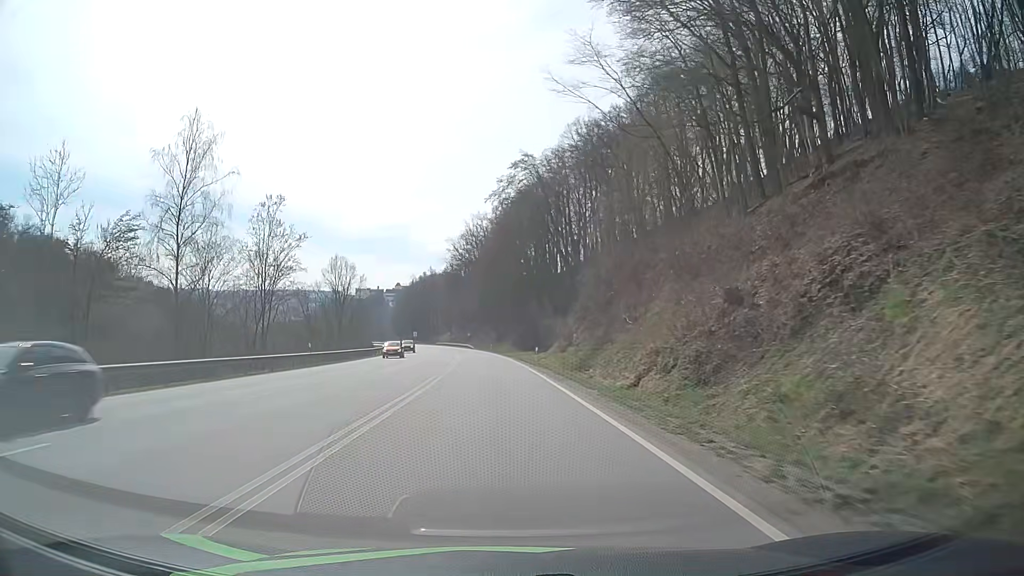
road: primary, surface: asphalt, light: Day
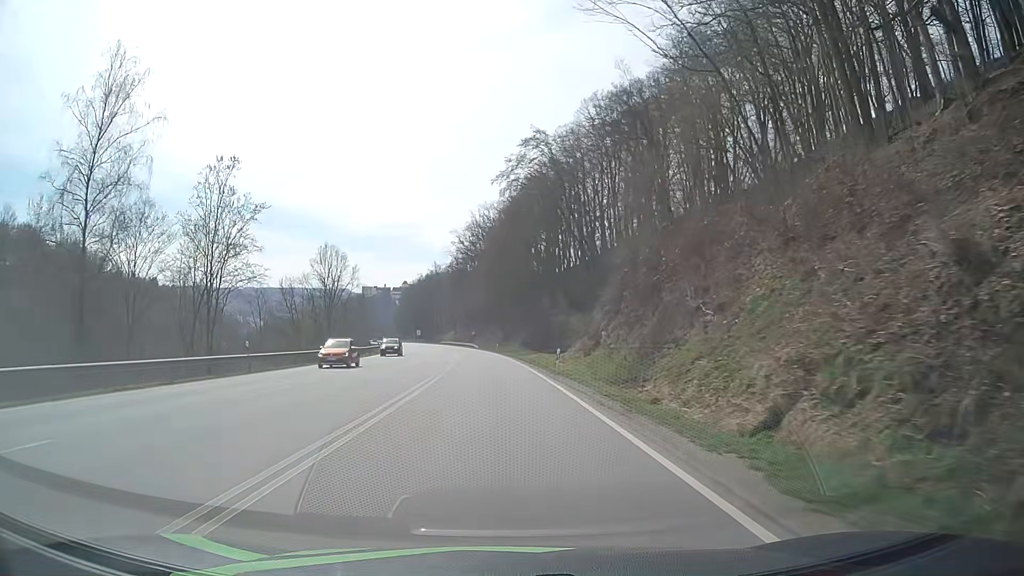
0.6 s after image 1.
(0.0, +11.6) m; -1°
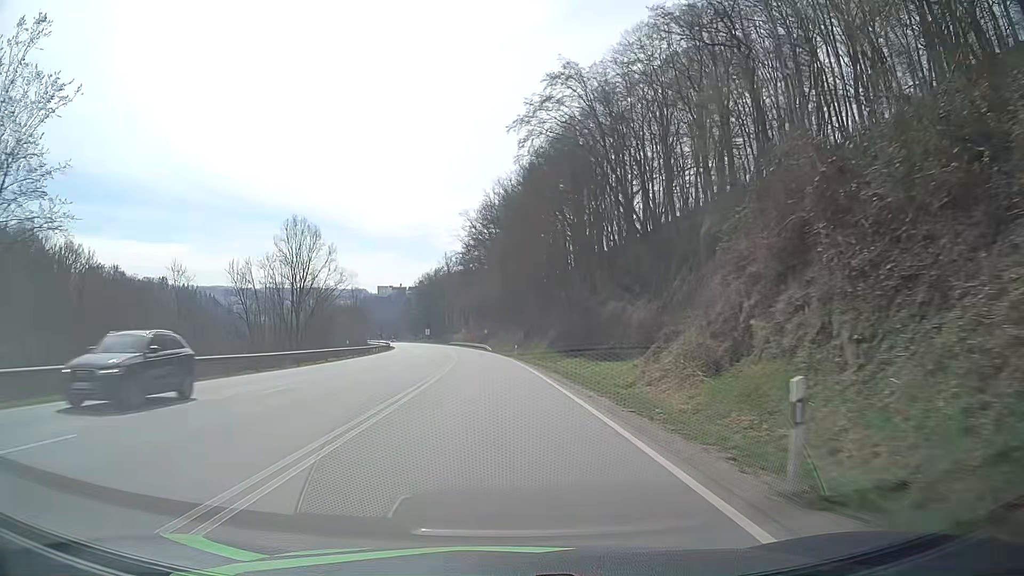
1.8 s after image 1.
(-0.2, +23.3) m; -1°
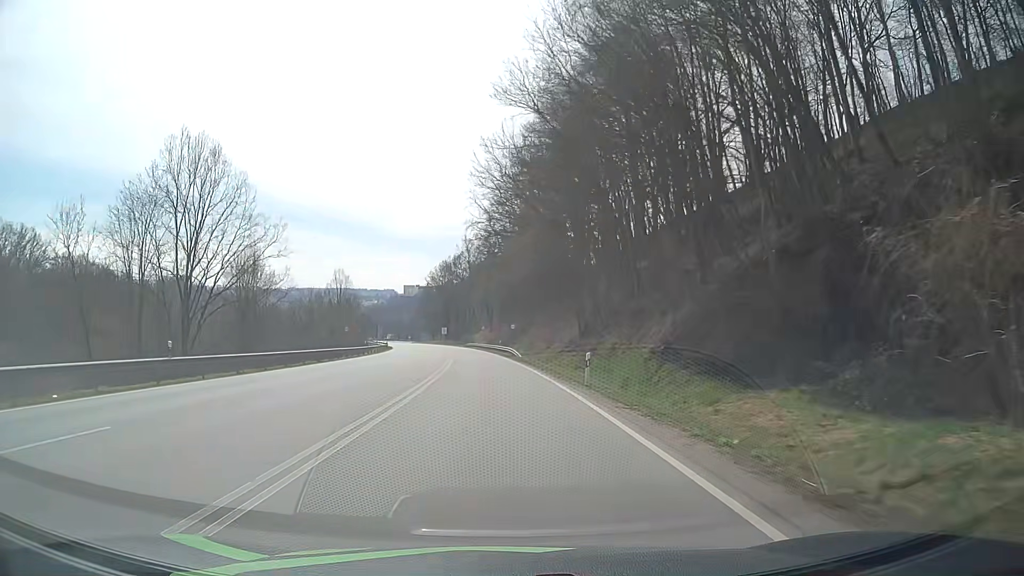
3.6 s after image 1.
(-0.7, +35.0) m; -2°
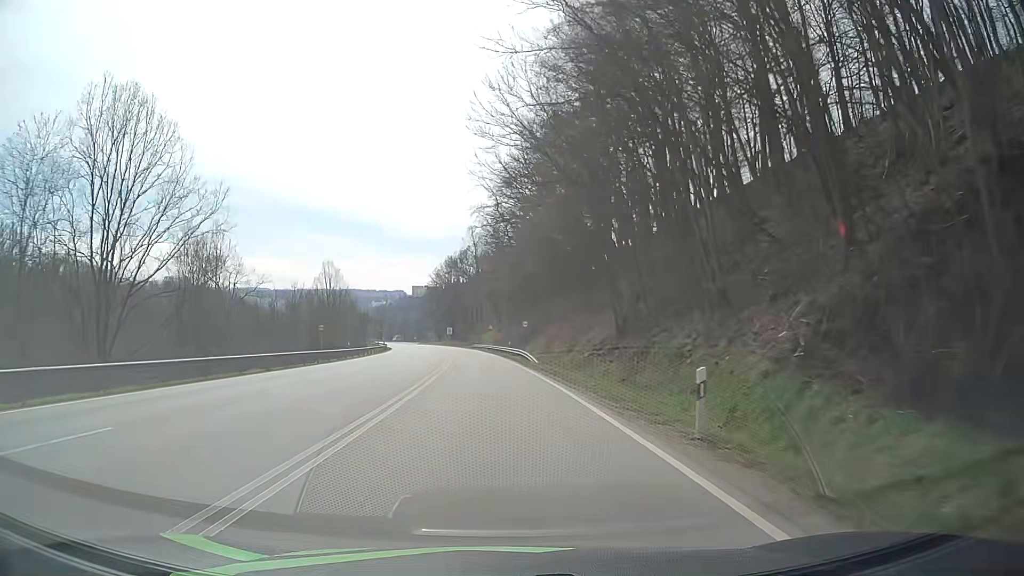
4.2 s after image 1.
(-0.1, +11.7) m; -1°
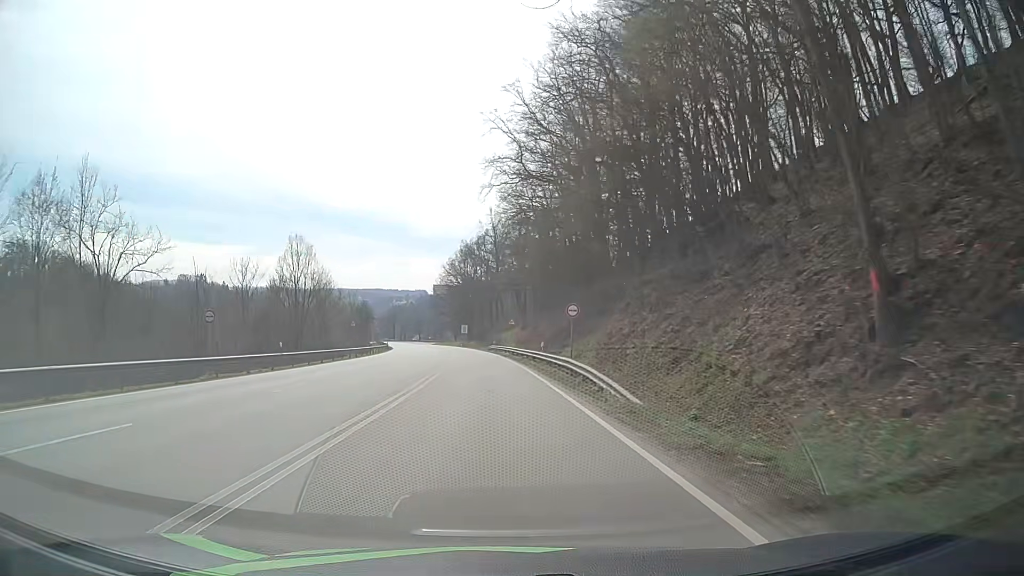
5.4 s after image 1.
(-0.4, +23.3) m; -2°
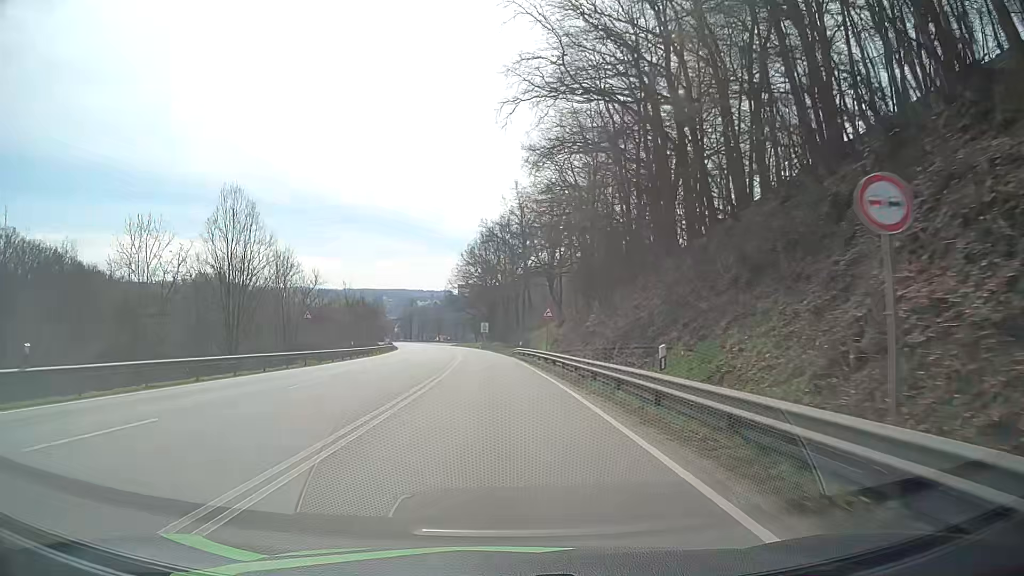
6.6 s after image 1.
(-0.4, +23.1) m; -2°
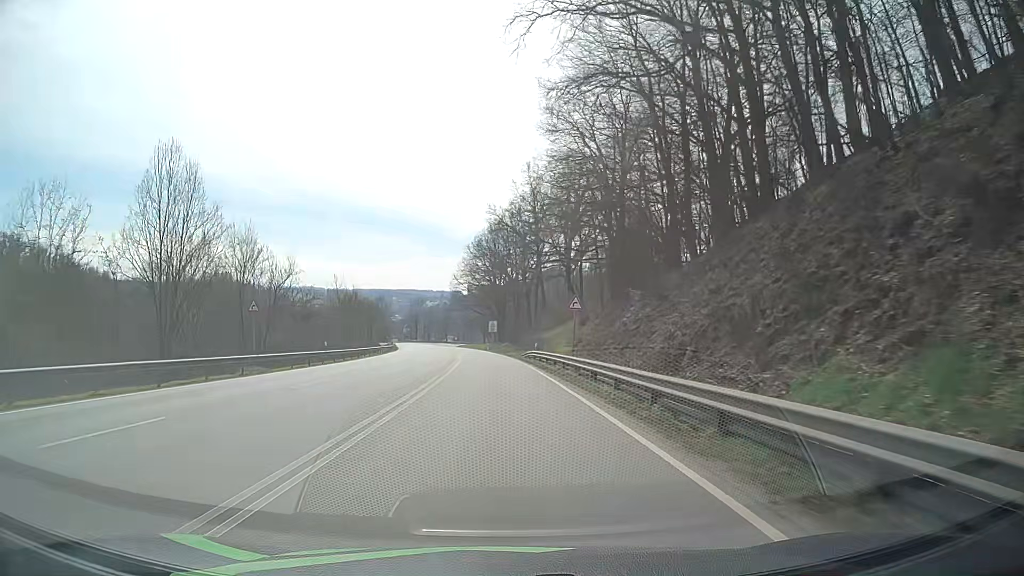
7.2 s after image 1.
(-0.1, +11.5) m; -1°
(0, +10) (0, +20) (0, +30) (-1, +40) (-1, +50) (-2, +60) (-3, +70) (-4, +80) (-5, +90) (-6, +100) m
